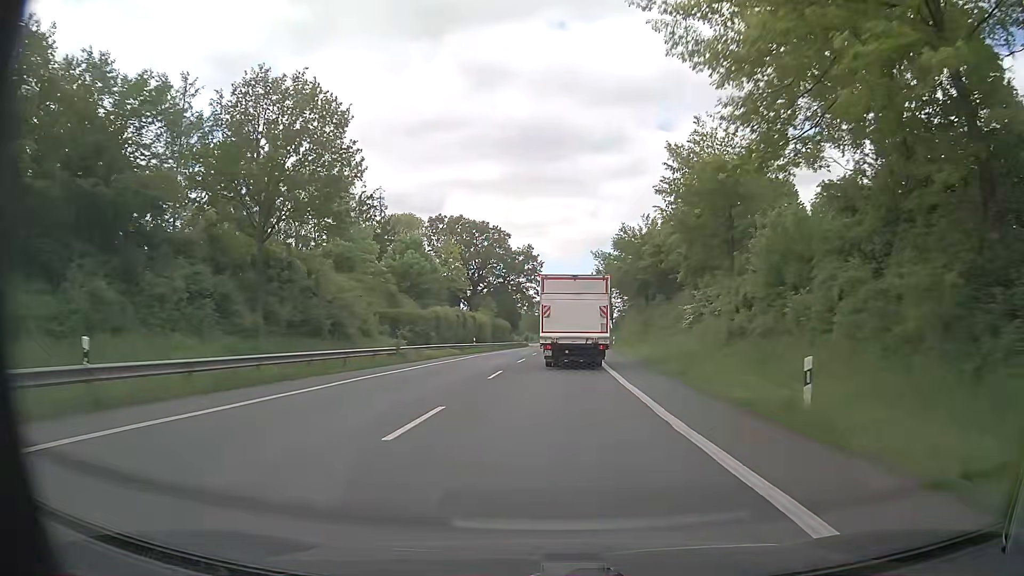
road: primary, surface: asphalt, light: Day
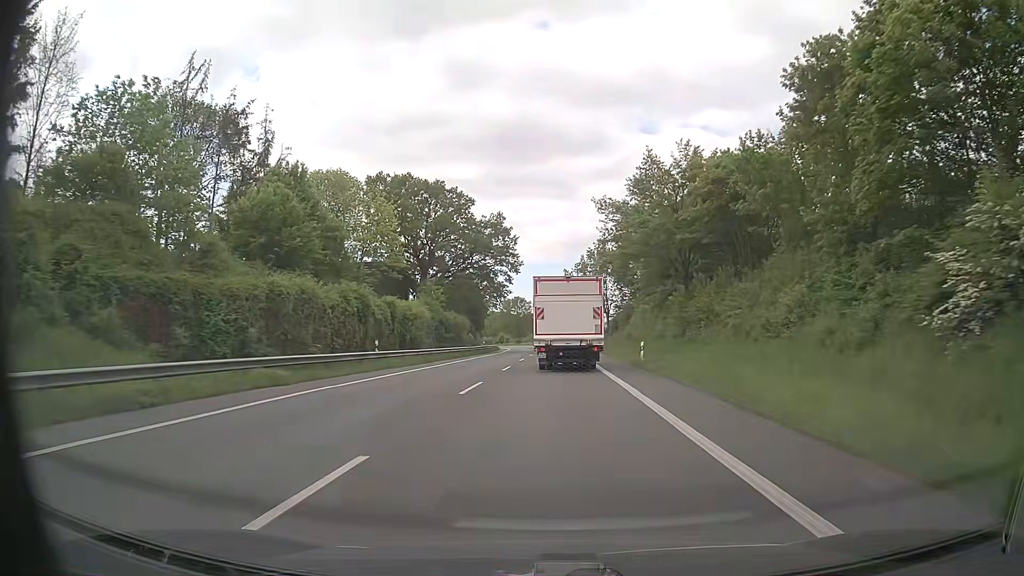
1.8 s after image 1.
(+0.4, +29.3) m; +2°
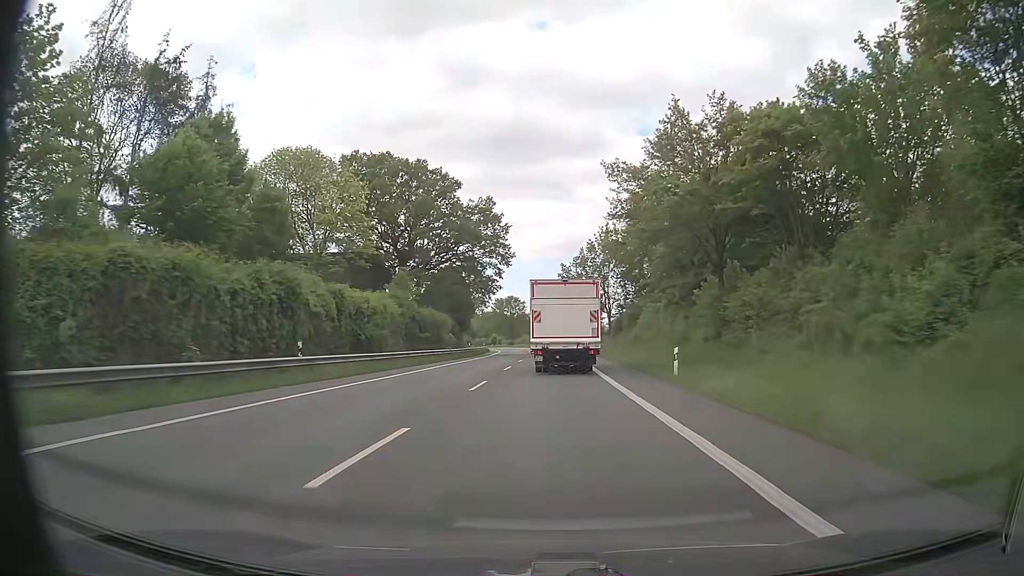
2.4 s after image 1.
(0.0, +9.8) m; 0°
(0, +10) (0, +20) (0, +30) (0, +40) (0, +50) (0, +60) (0, +70) (0, +80) (0, +90) (-1, +100) m
